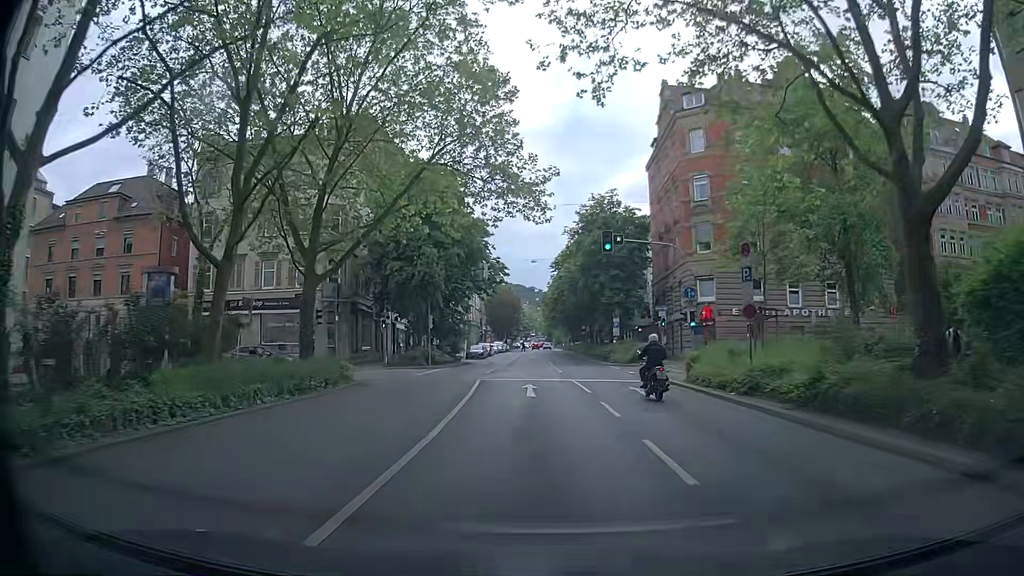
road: secondary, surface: asphalt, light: Day
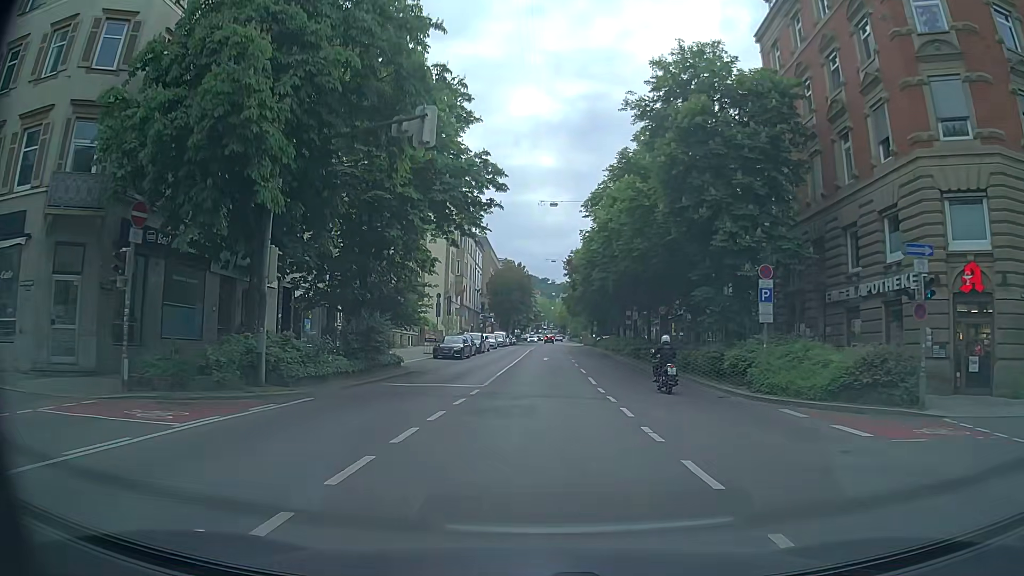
(-1.0, +29.2) m; -3°
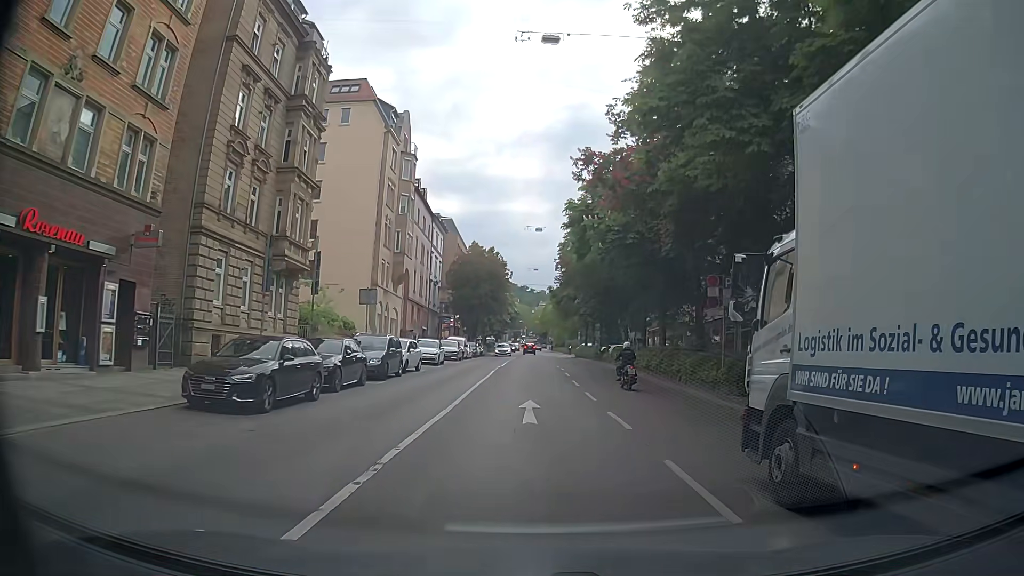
(+0.3, +28.4) m; +1°
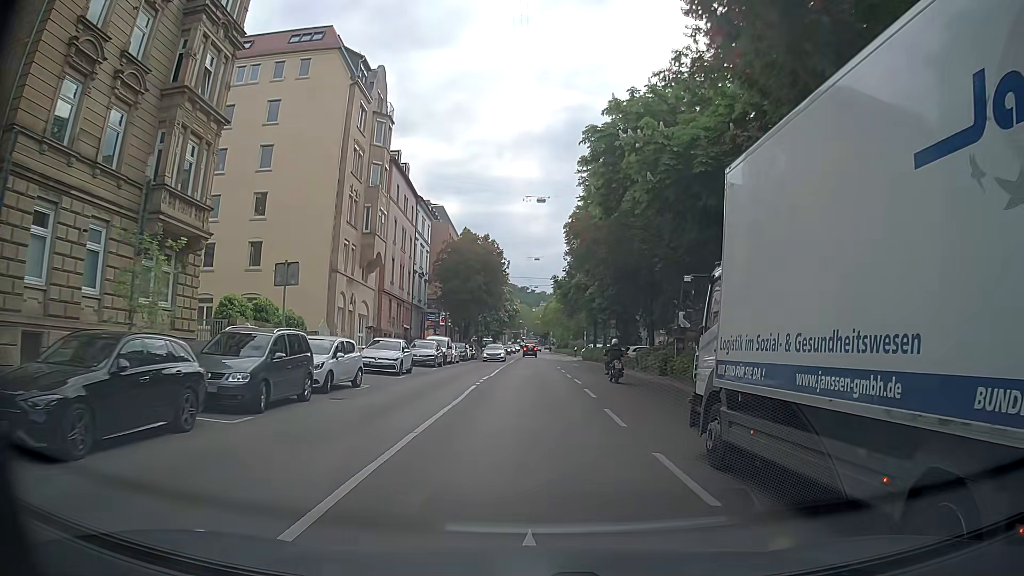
(+0.1, +11.4) m; +1°
